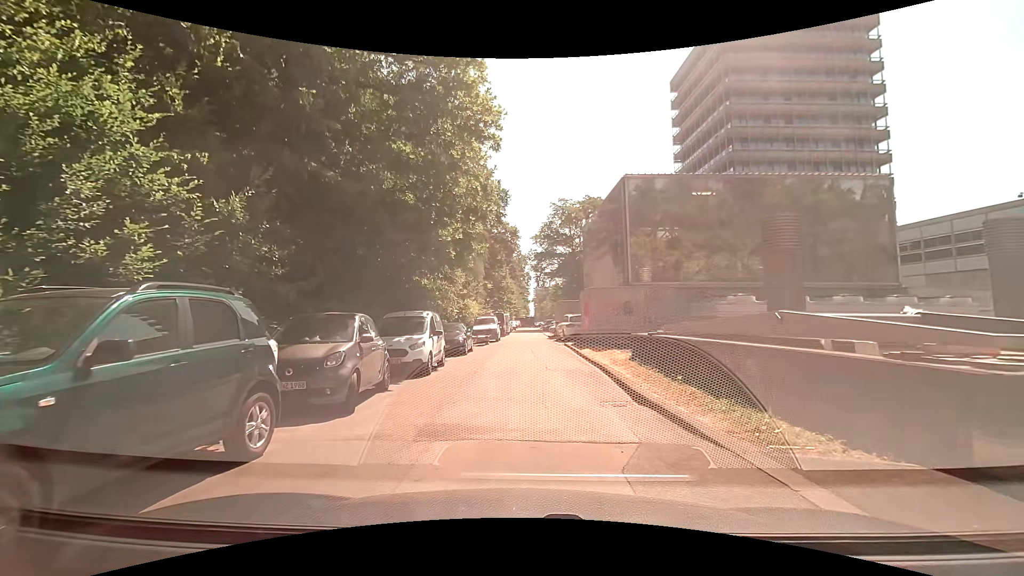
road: residential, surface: asphalt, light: Day
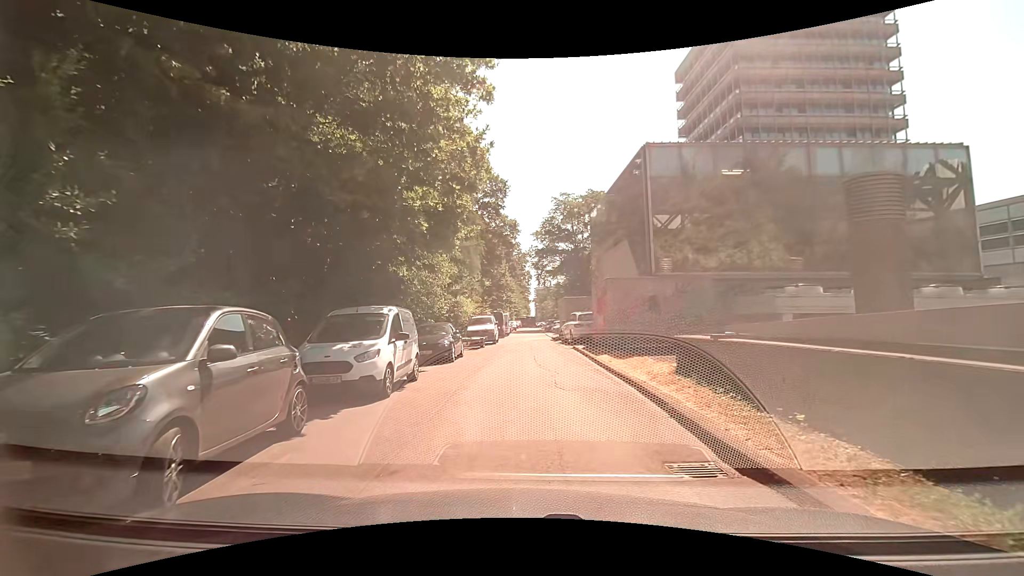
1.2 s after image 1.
(0.0, +4.1) m; 0°
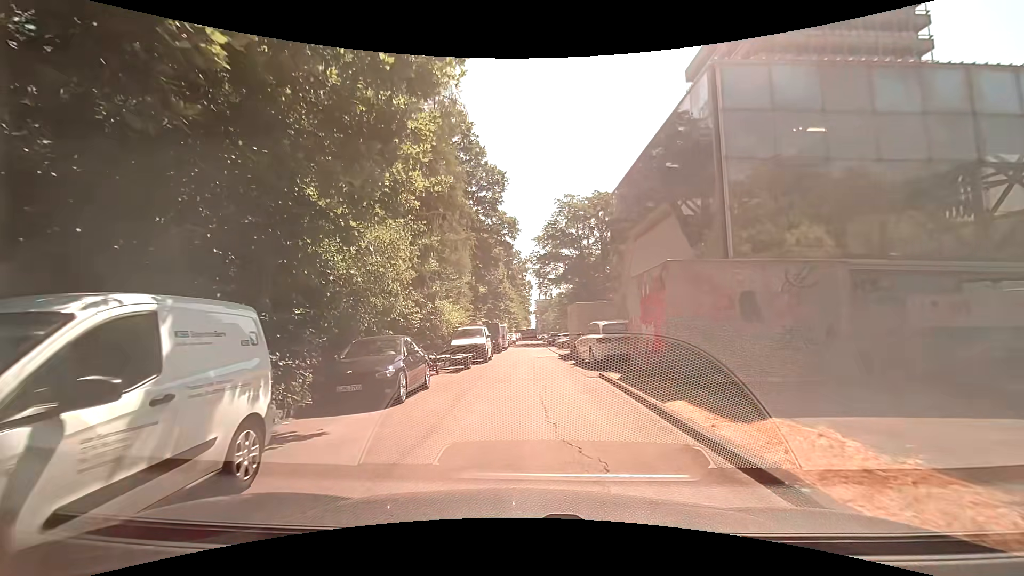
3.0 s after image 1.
(0.0, +7.2) m; 0°
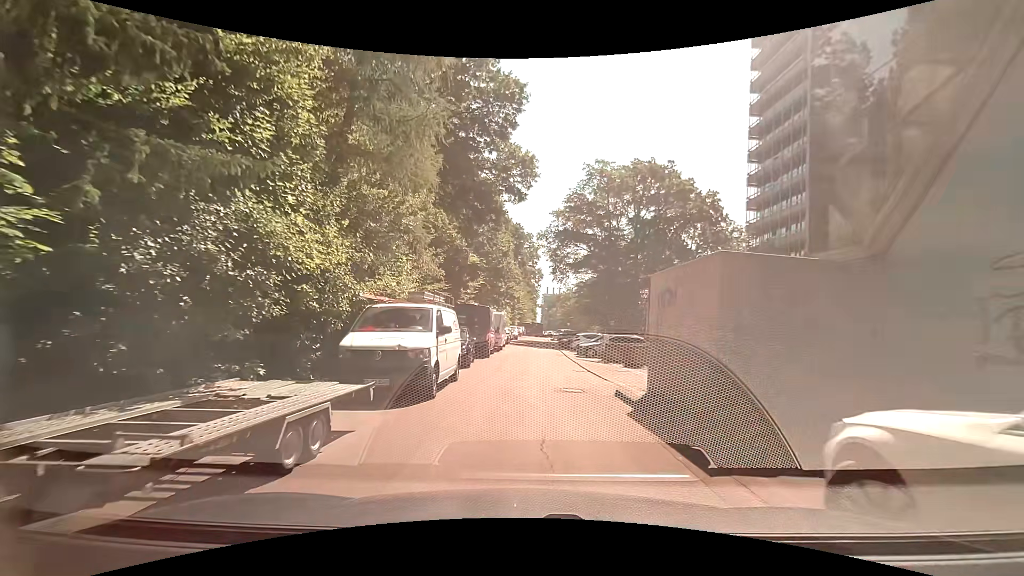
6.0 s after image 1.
(-0.1, +15.8) m; 0°
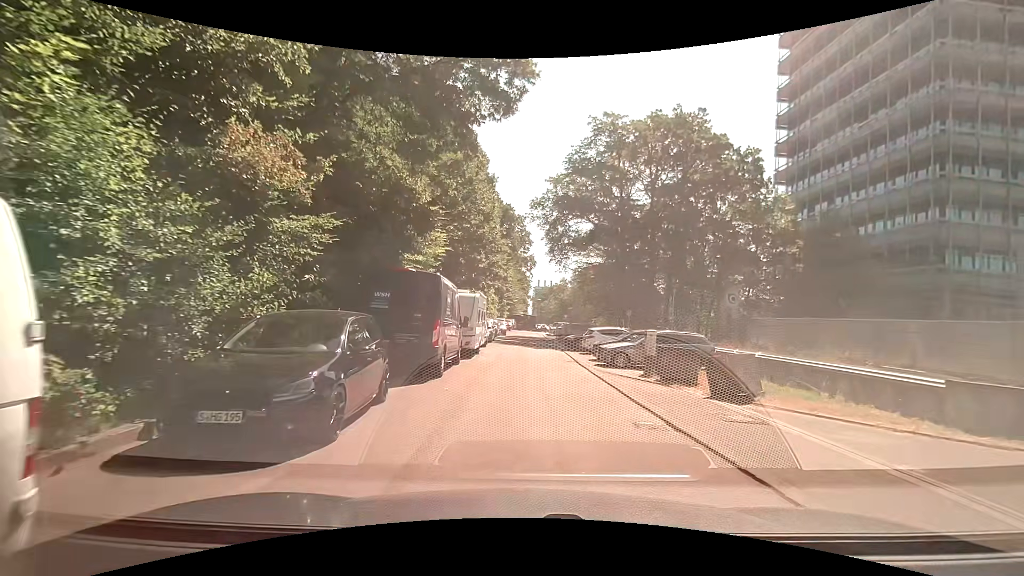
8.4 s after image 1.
(-0.1, +11.9) m; +1°
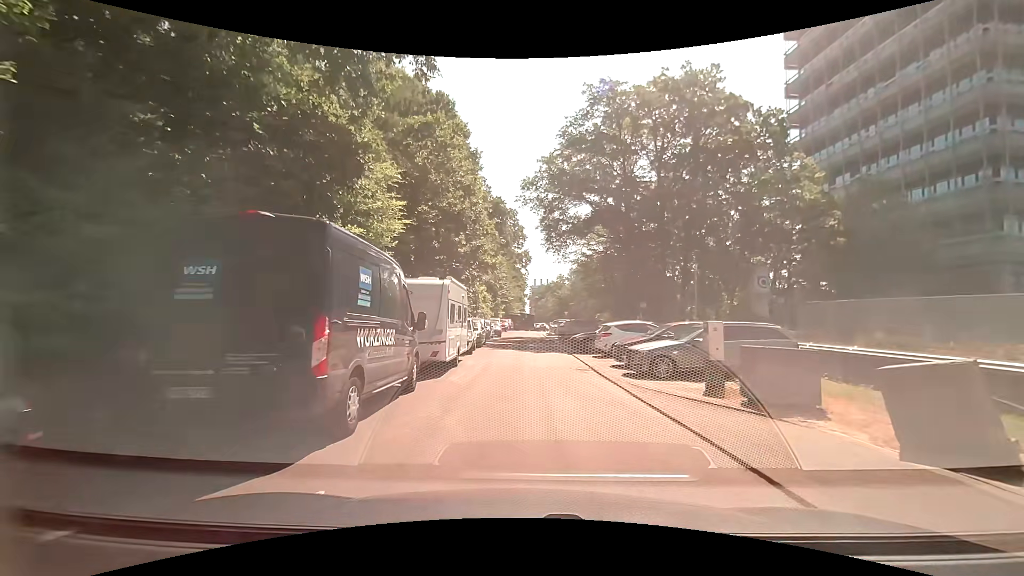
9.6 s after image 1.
(+0.1, +6.2) m; +1°
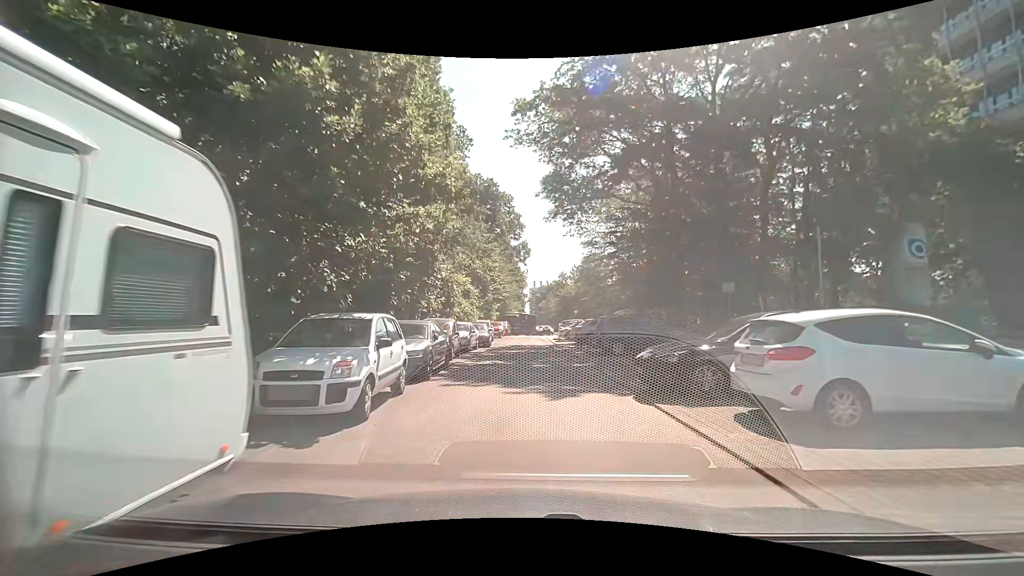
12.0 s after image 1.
(-0.1, +14.4) m; 0°
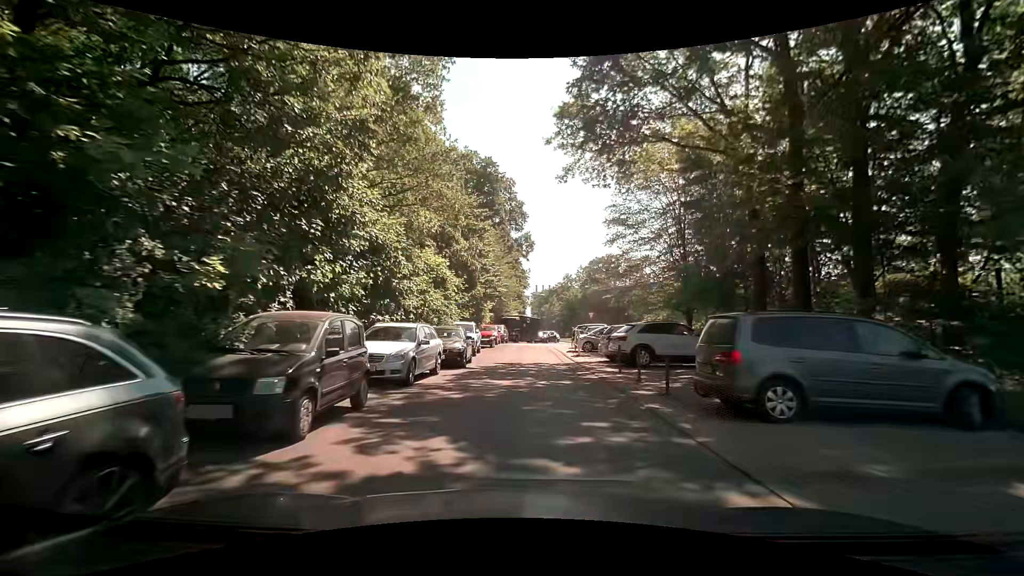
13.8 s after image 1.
(-0.3, +12.3) m; -1°
